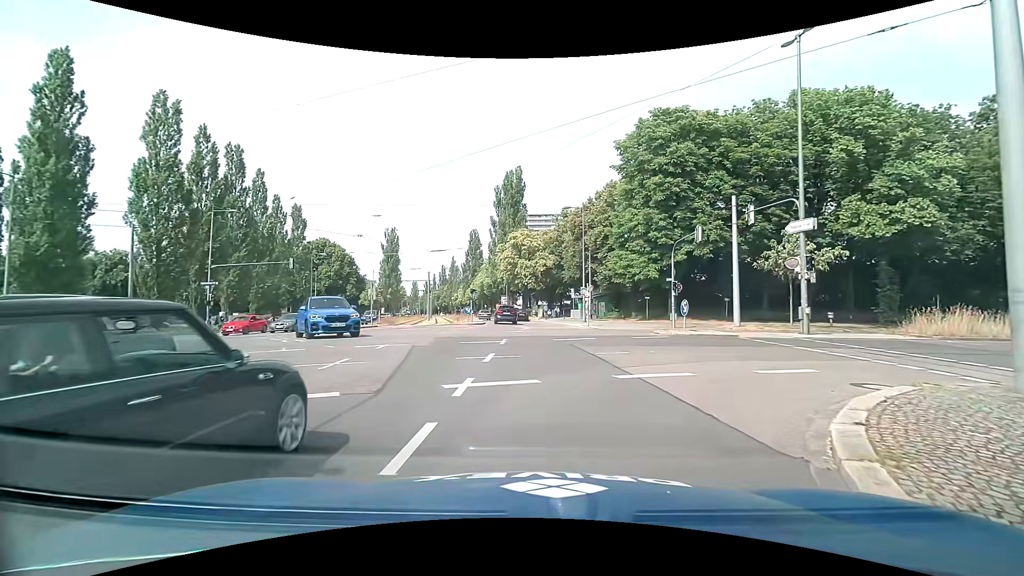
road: secondary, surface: asphalt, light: Day
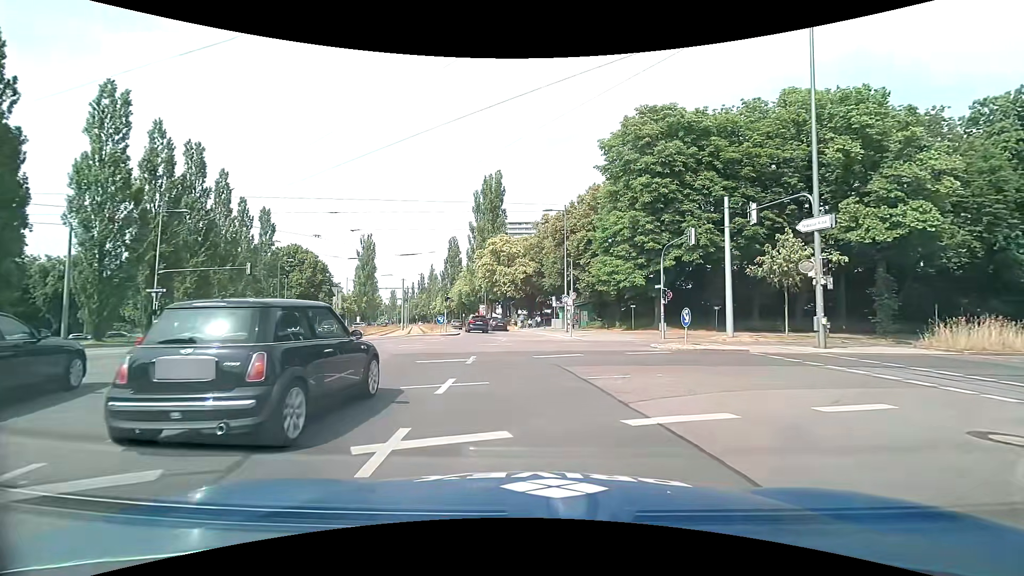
(+0.1, +2.9) m; +3°
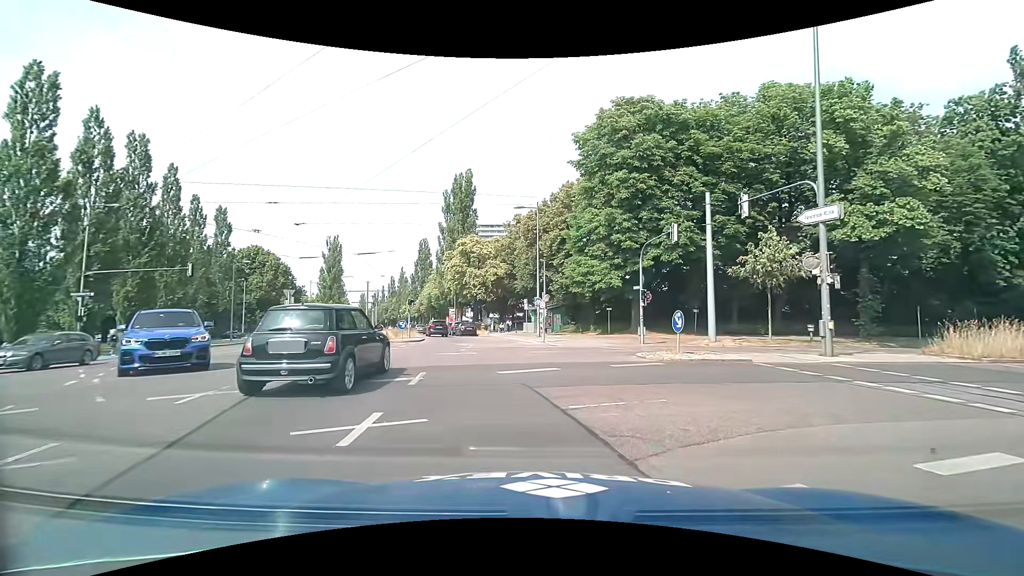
(0.0, +2.6) m; +3°
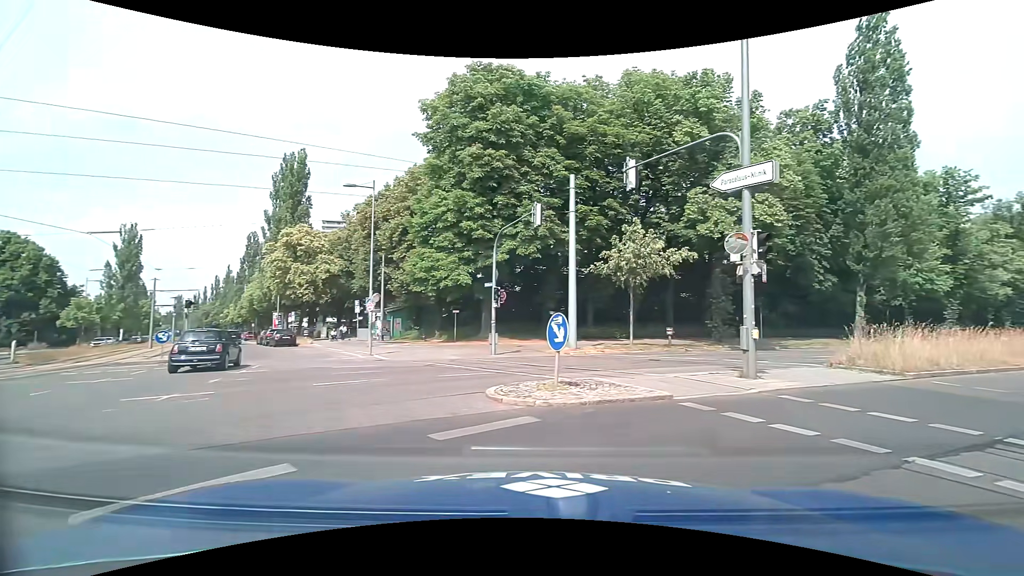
(+0.6, +6.4) m; +17°
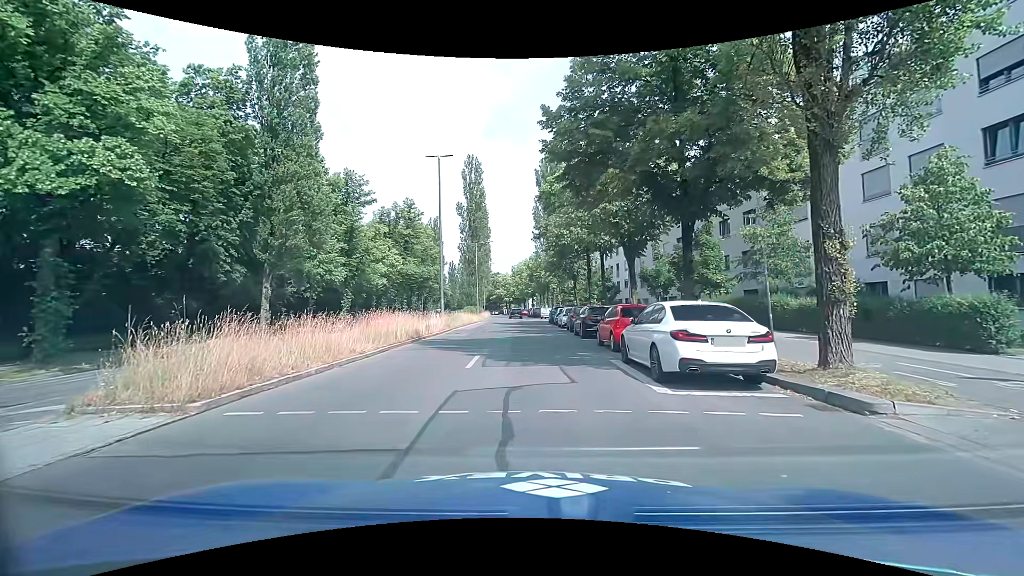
(+4.2, +6.2) m; +56°
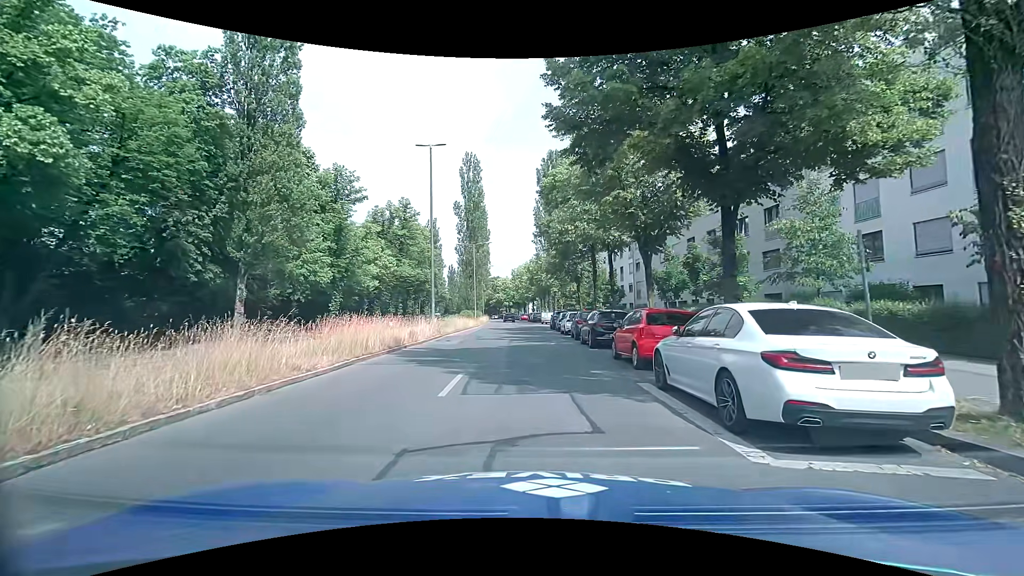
(0.0, +3.5) m; 0°
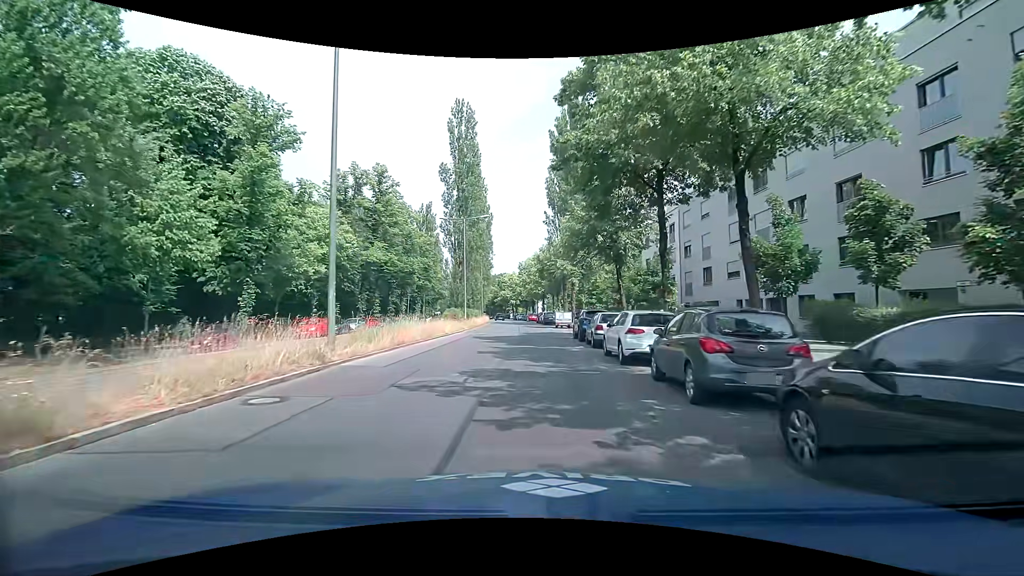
(0.0, +18.0) m; -1°
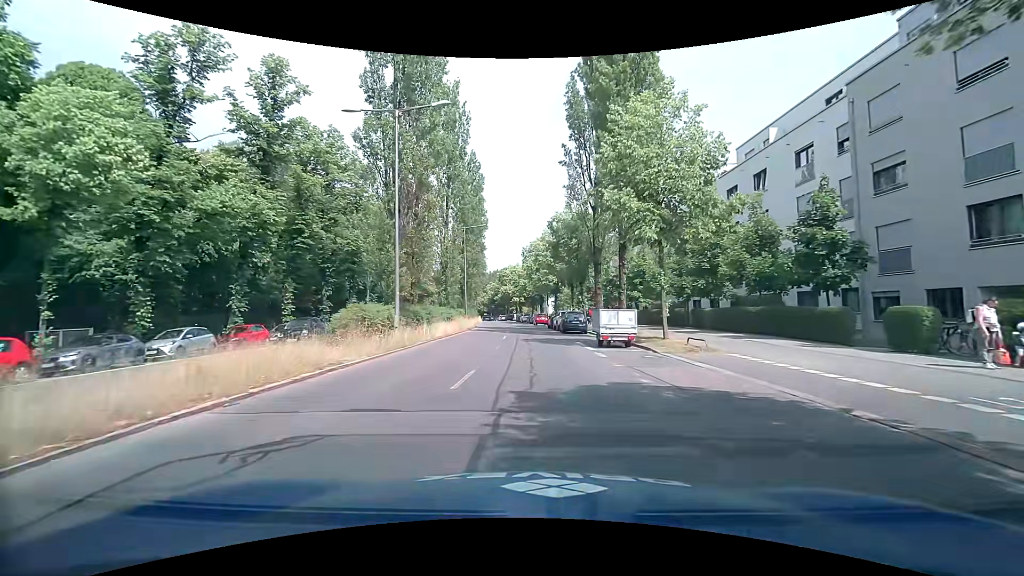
(+0.2, +26.5) m; +1°
(0, +10) (0, +20) (-1, +30) (-1, +40) (-2, +50) (-3, +60) (-3, +70) (-4, +80) (-5, +90) (-7, +100) m
